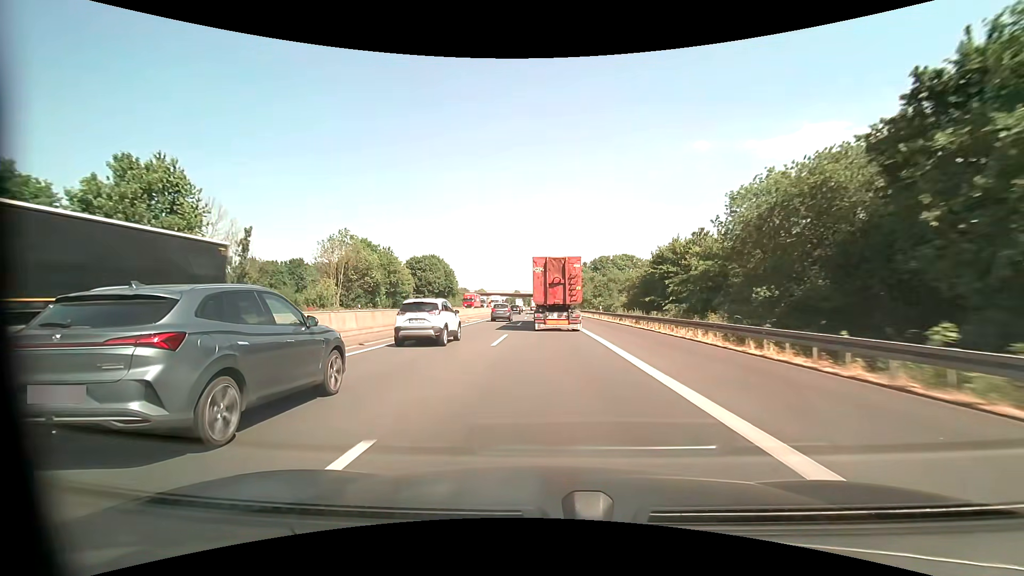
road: motorway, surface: asphalt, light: Day
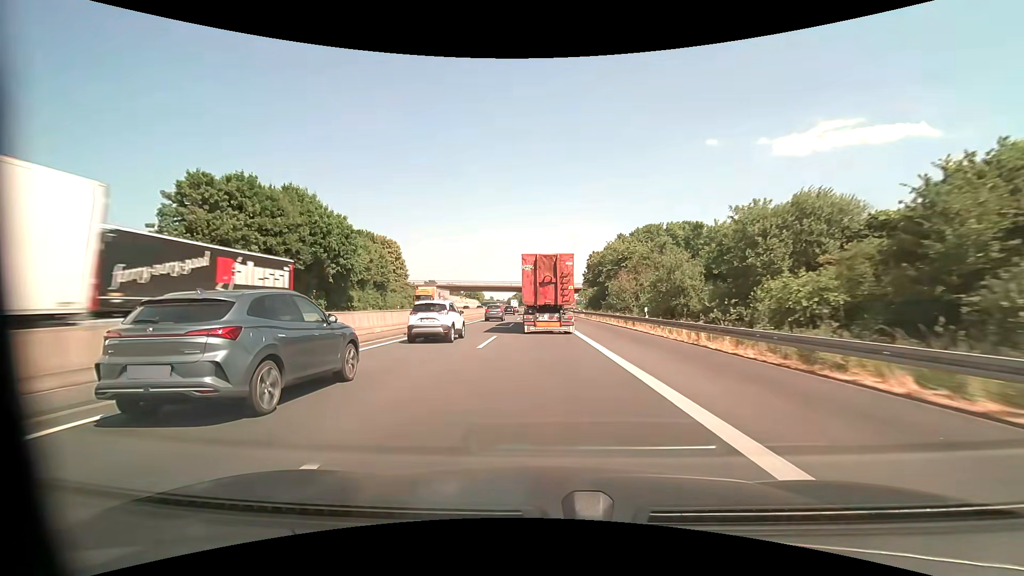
(-0.3, +72.8) m; -1°
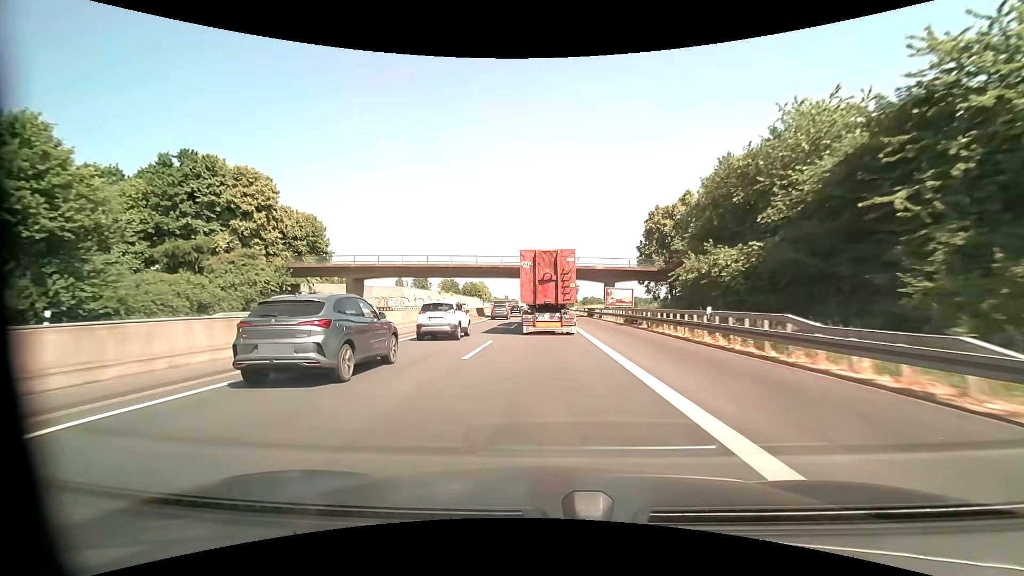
(-0.8, +57.5) m; -2°
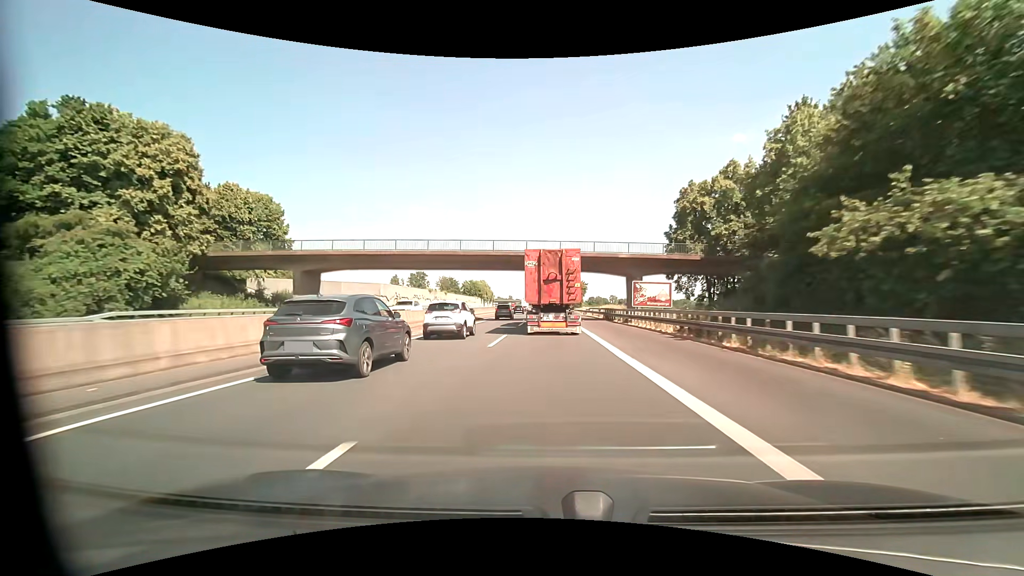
(0.0, +14.2) m; -1°
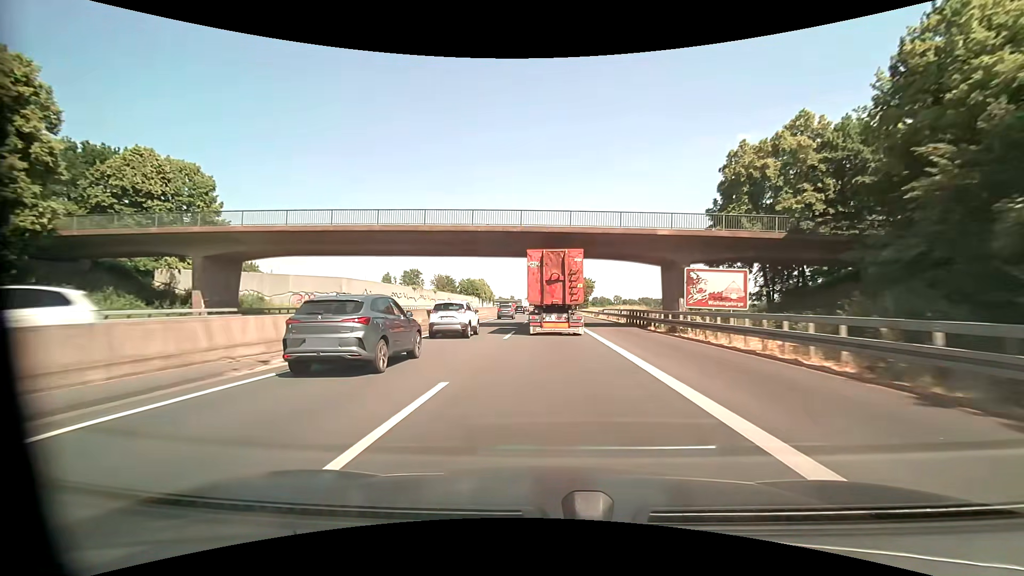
(0.0, +14.1) m; 0°
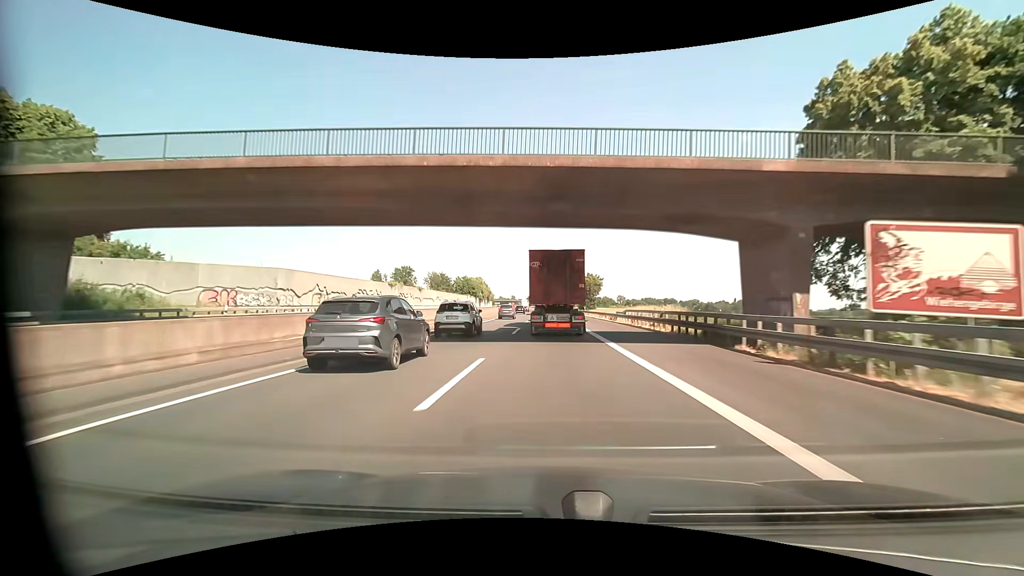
(0.0, +14.1) m; 0°
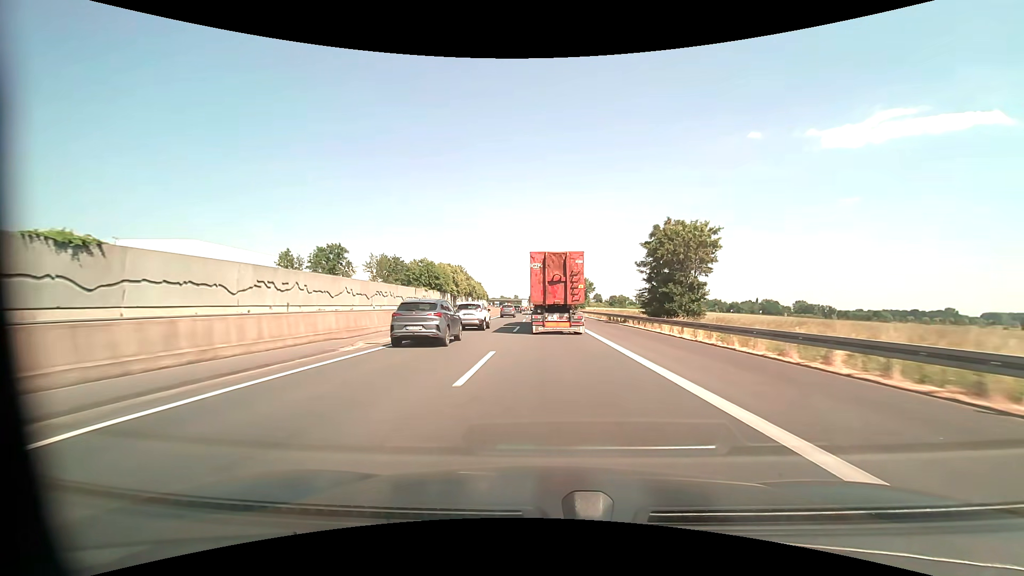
(-0.1, +70.0) m; 0°
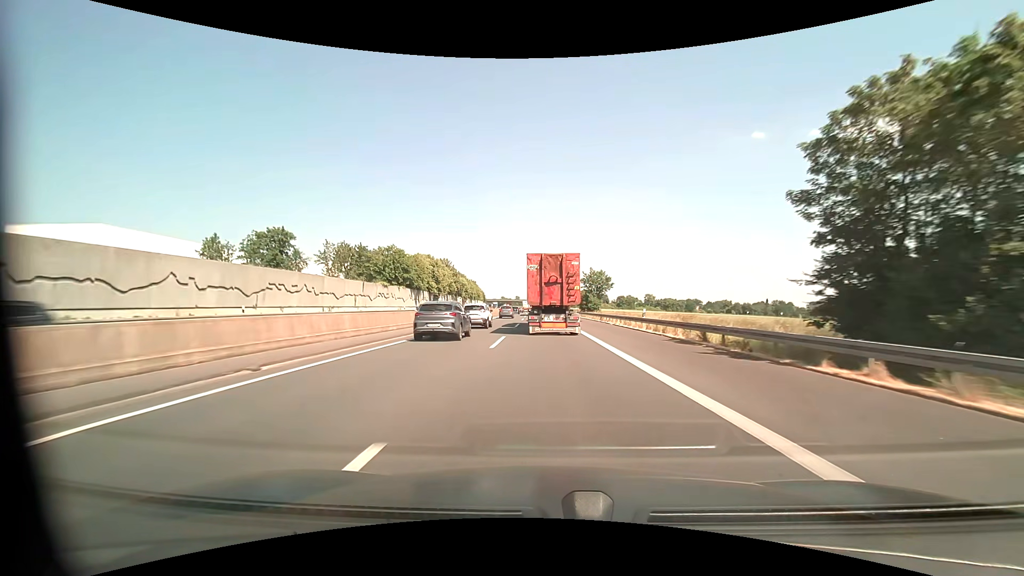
(-0.1, +27.9) m; 0°
(0, +10) (0, +20) (0, +30) (0, +40) (0, +50) (-1, +60) (-1, +70) (-1, +80) (-1, +90) (-1, +100) m
